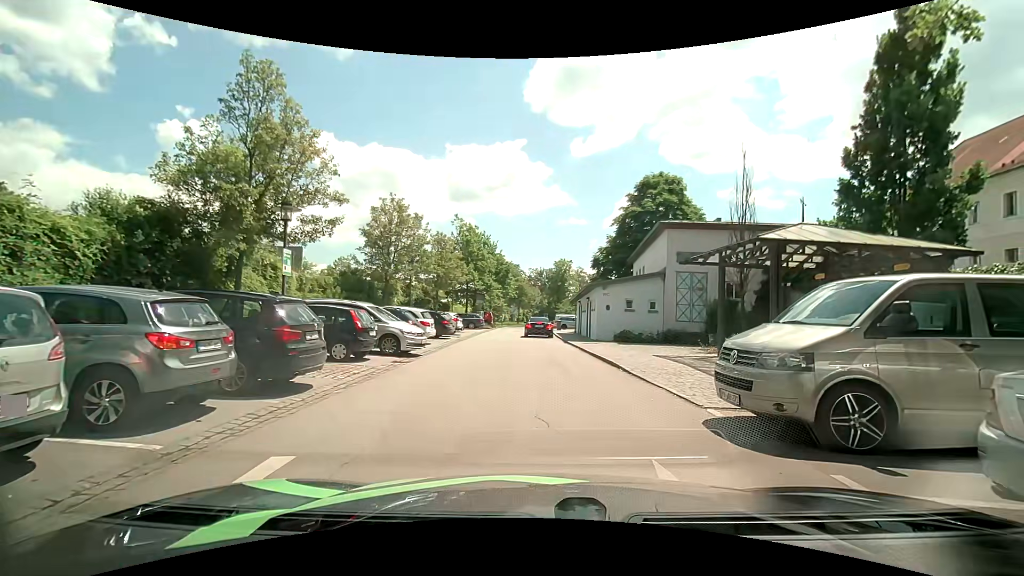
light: Day
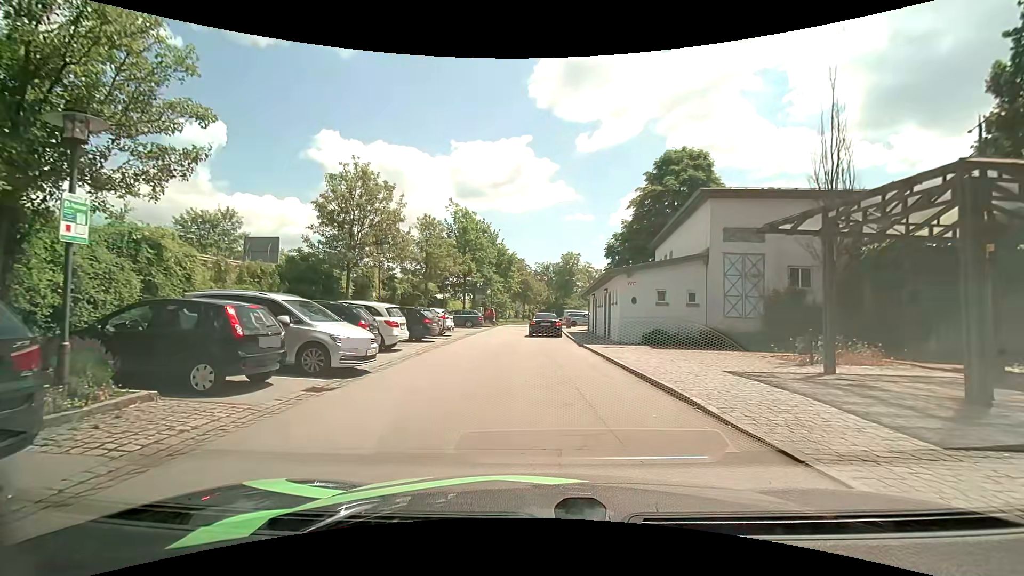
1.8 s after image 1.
(+0.1, +5.7) m; +1°
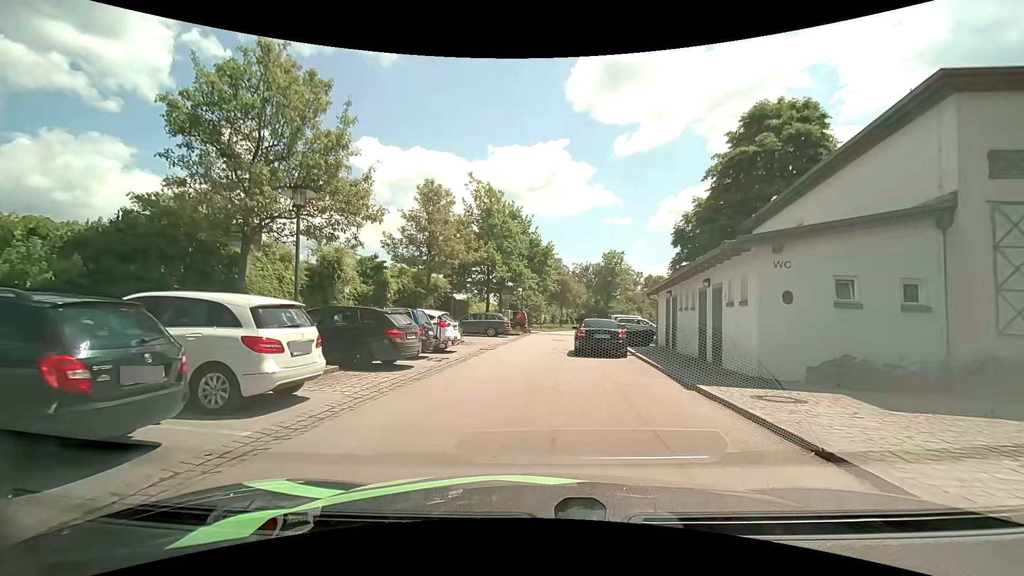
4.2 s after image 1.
(-0.6, +9.5) m; -6°
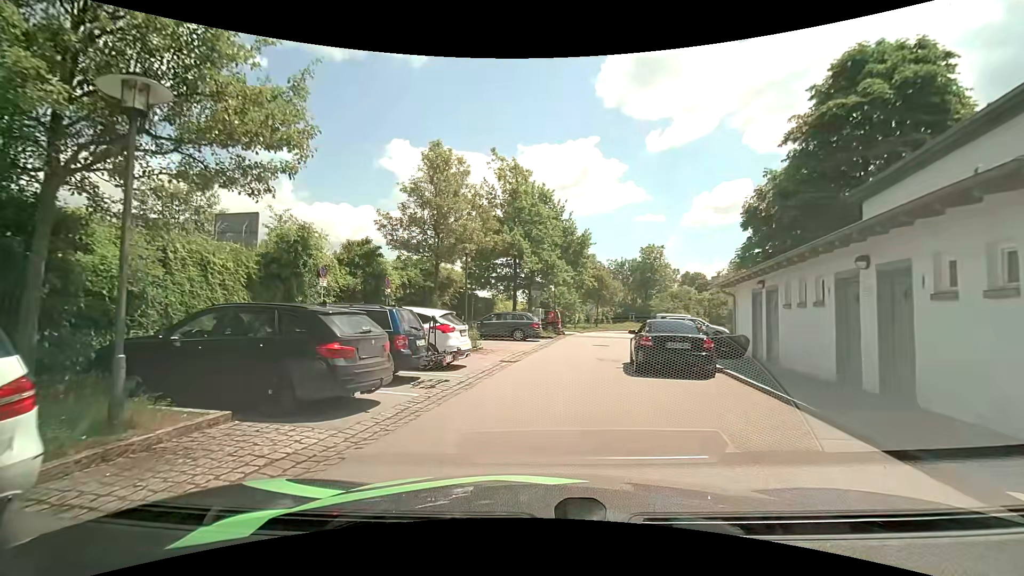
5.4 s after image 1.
(-0.1, +5.2) m; -3°
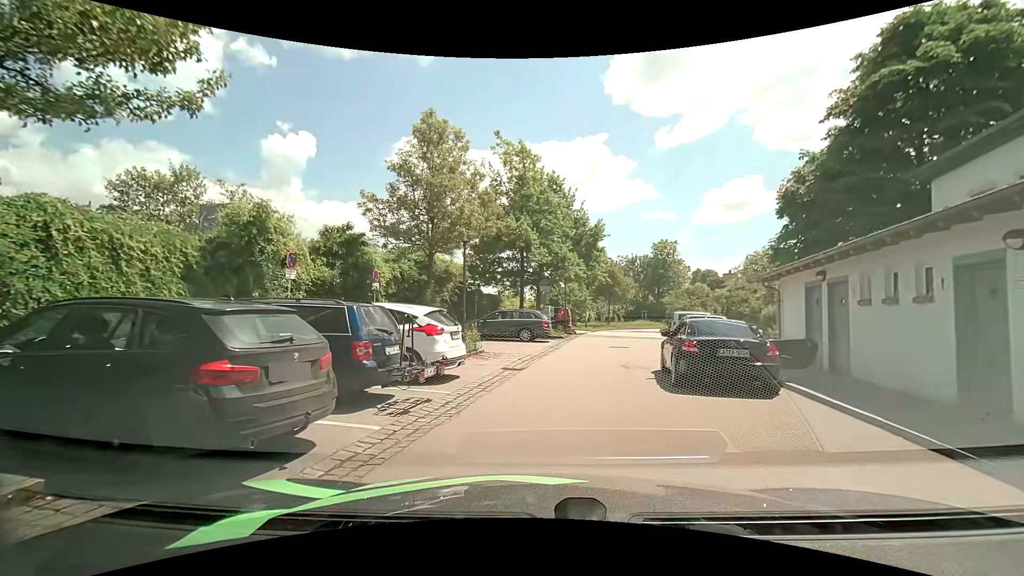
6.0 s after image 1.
(0.0, +2.5) m; -2°
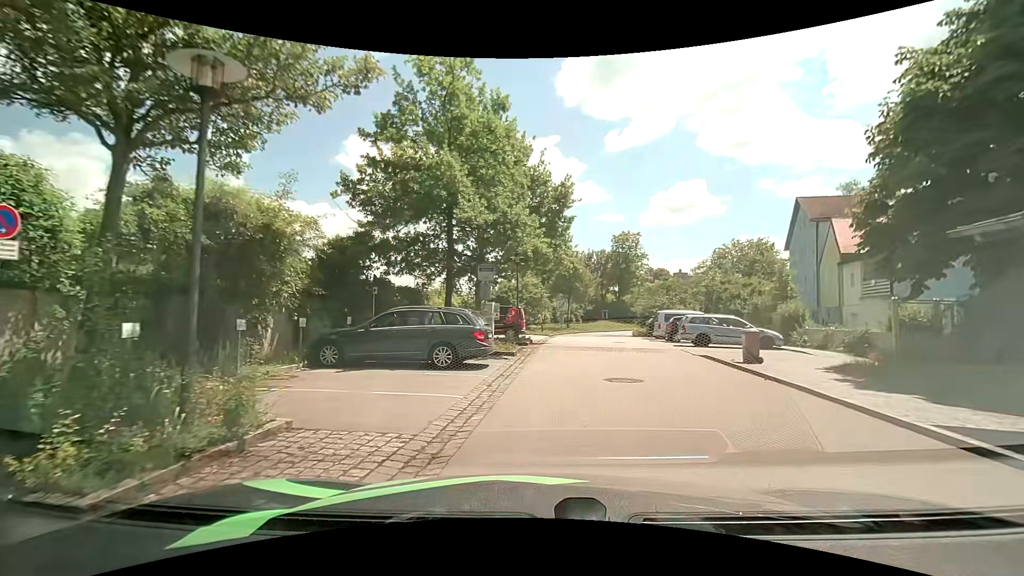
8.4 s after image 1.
(+0.4, +10.4) m; +5°
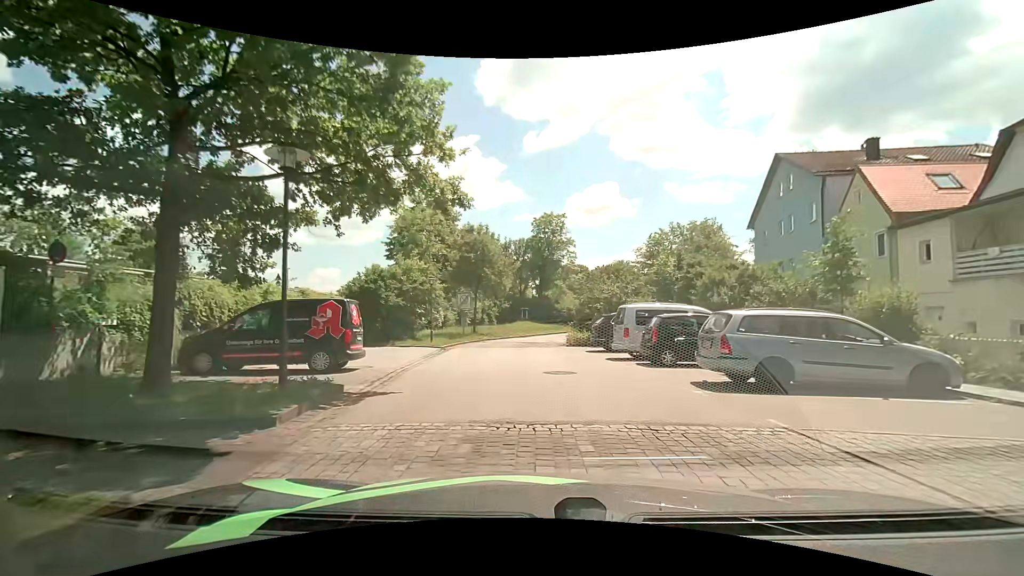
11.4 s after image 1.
(+1.6, +14.7) m; +10°
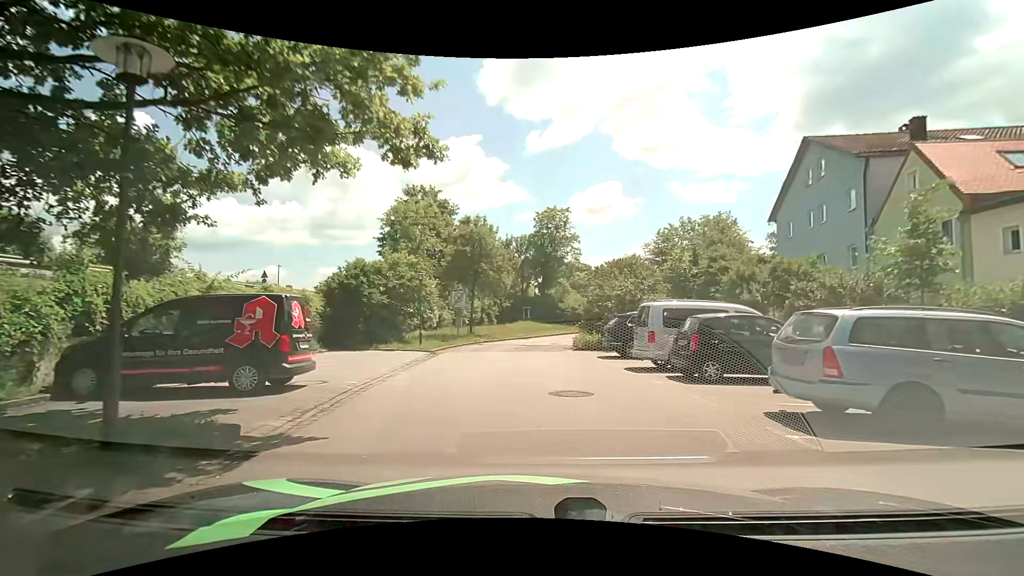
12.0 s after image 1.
(0.0, +3.2) m; 0°
